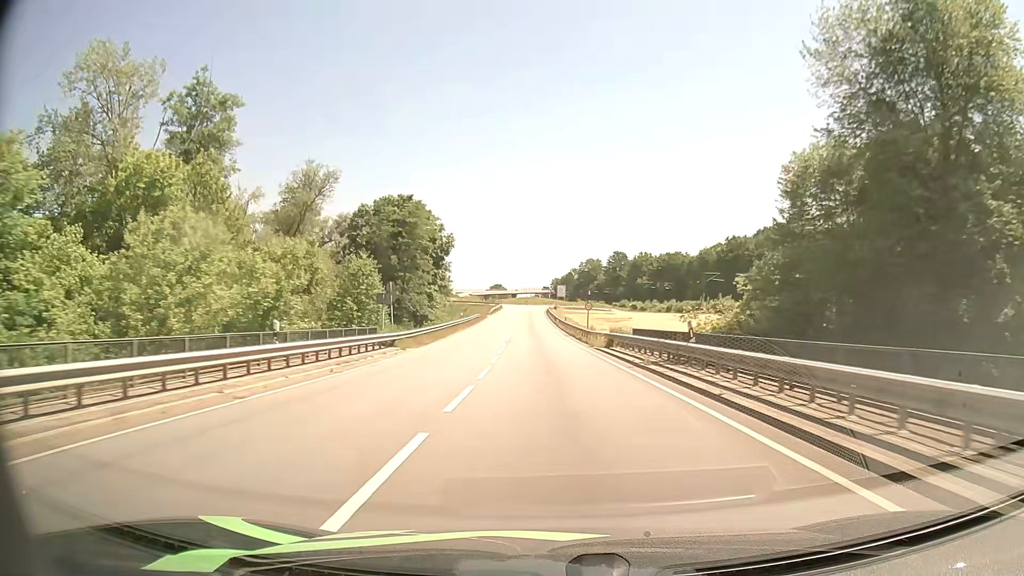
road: primary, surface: asphalt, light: Day
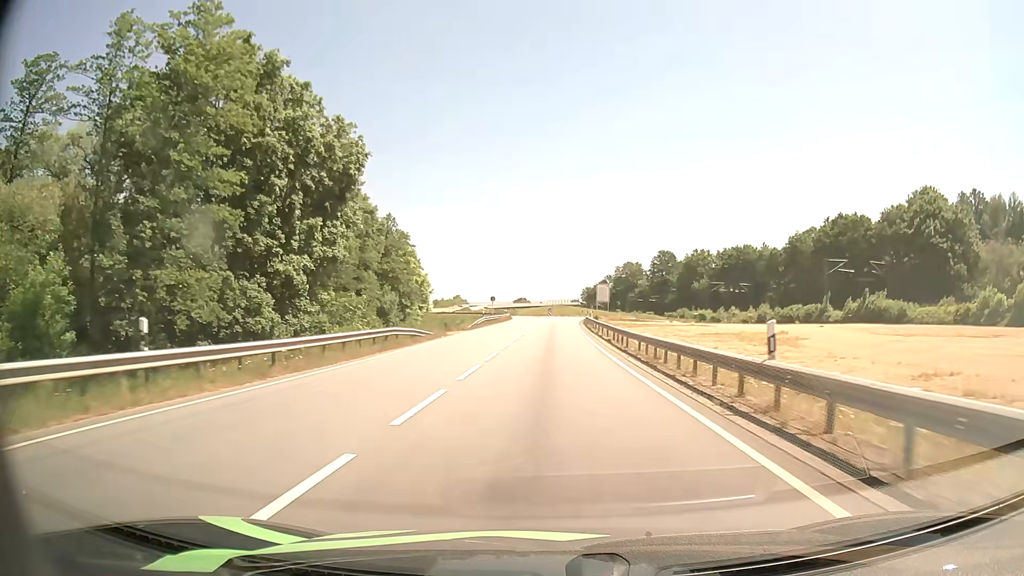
(-1.0, +55.6) m; -2°
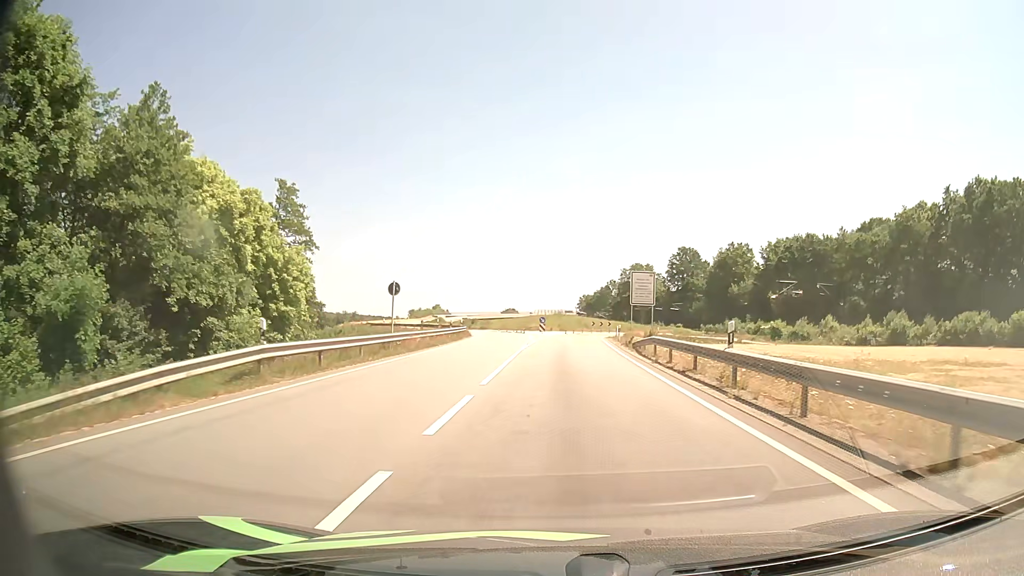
(-0.1, +48.5) m; +1°
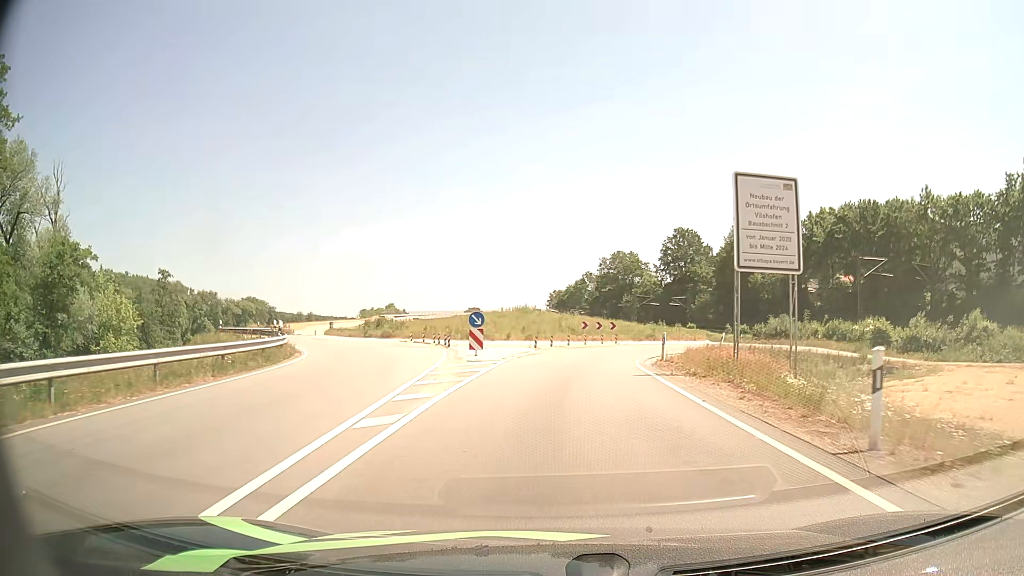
(+0.8, +36.8) m; +2°
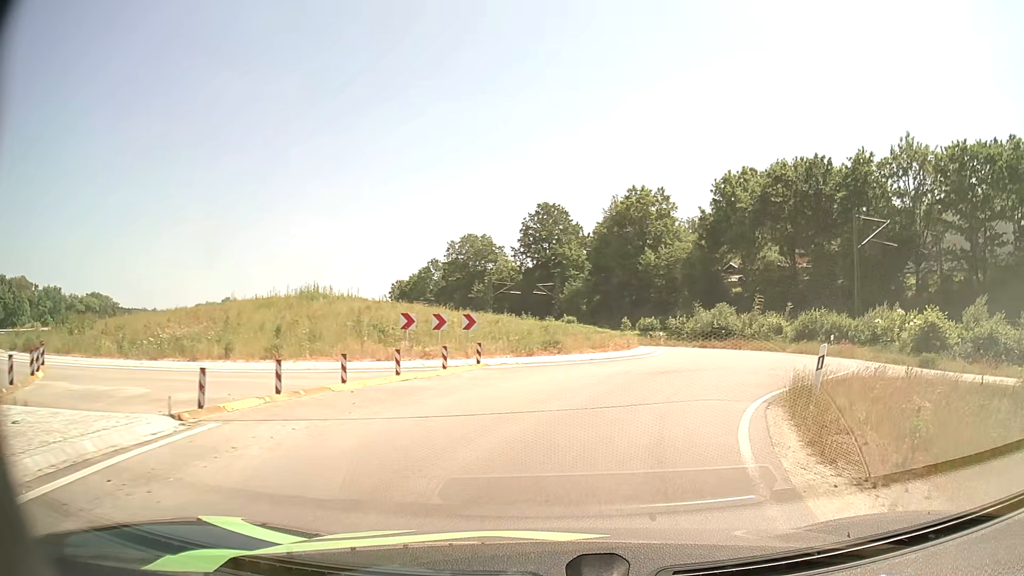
(+1.8, +24.9) m; +12°
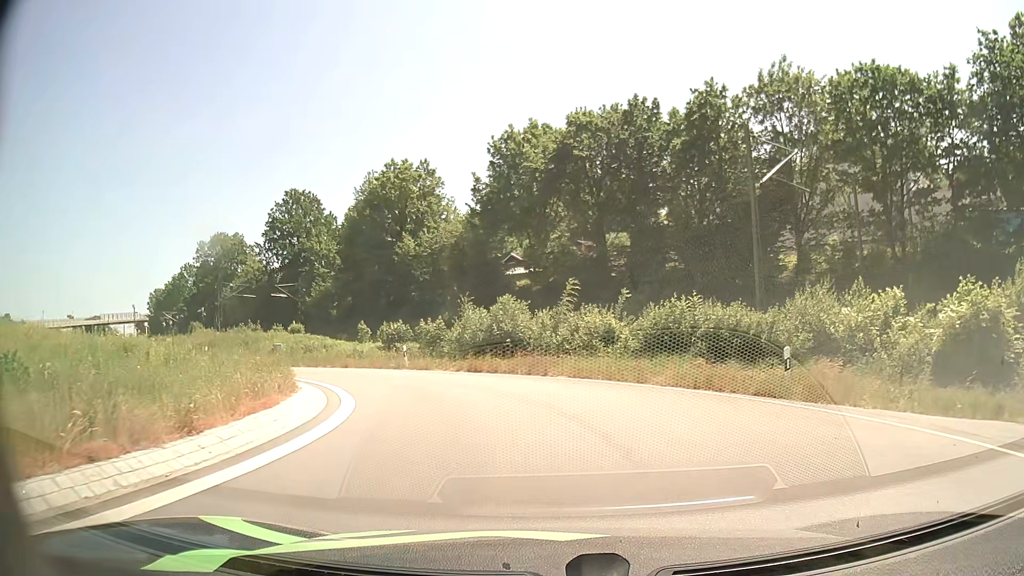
(+4.4, +19.3) m; +20°
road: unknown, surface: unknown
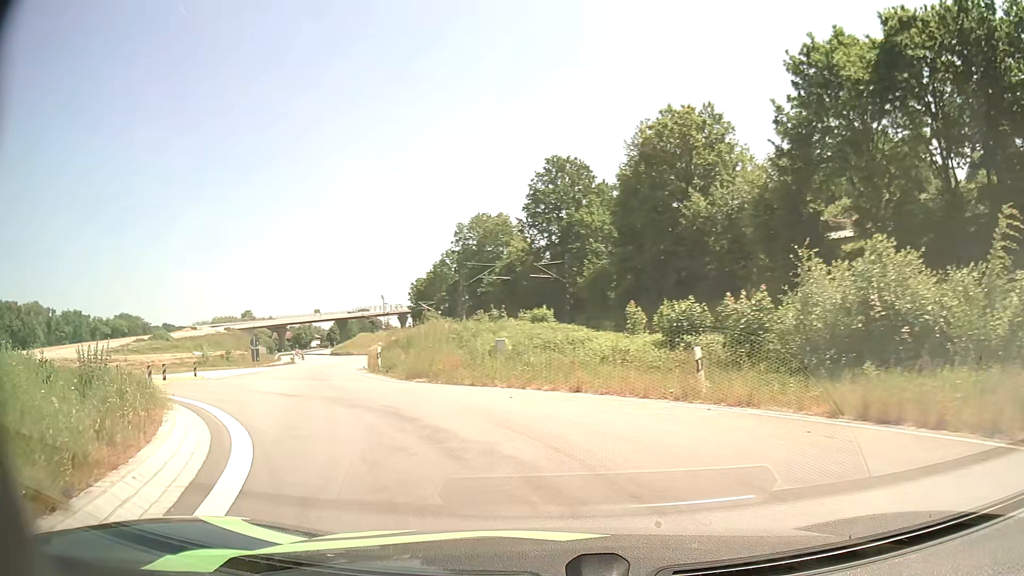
(-2.6, +15.7) m; -25°
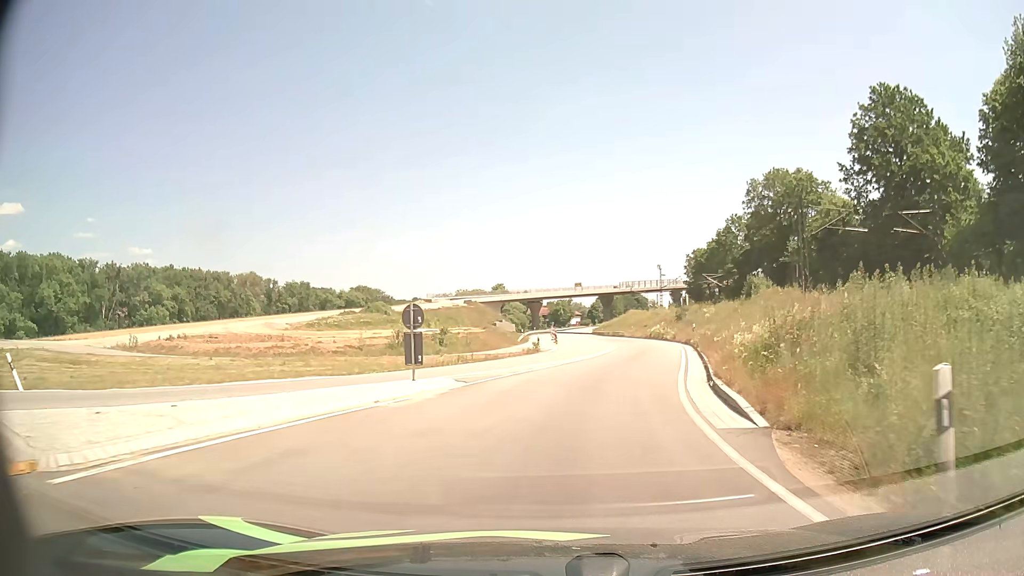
(-7.4, +22.3) m; -23°
(0, +10) (+2, +20) (+3, +30) (+5, +40) (+6, +50) (+7, +60) (+8, +70) (+8, +79) (+8, +89) (+8, +99) m
